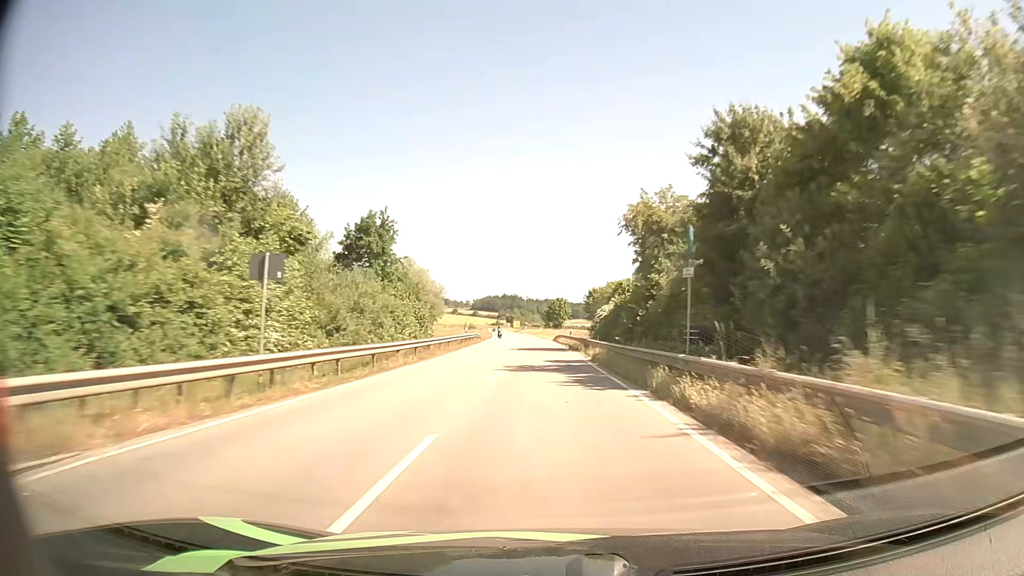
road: tertiary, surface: asphalt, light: Day
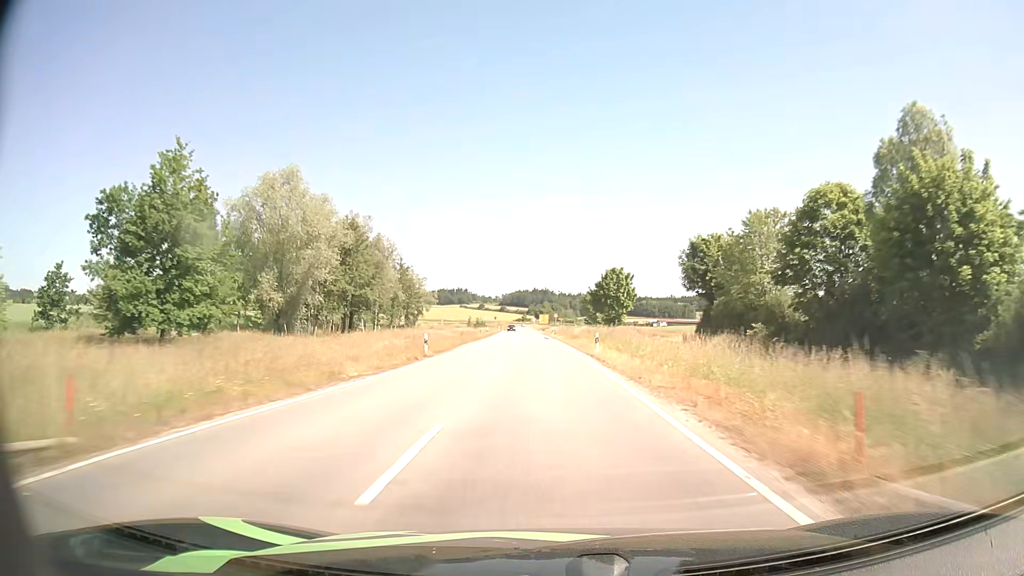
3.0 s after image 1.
(-1.9, +72.0) m; -3°
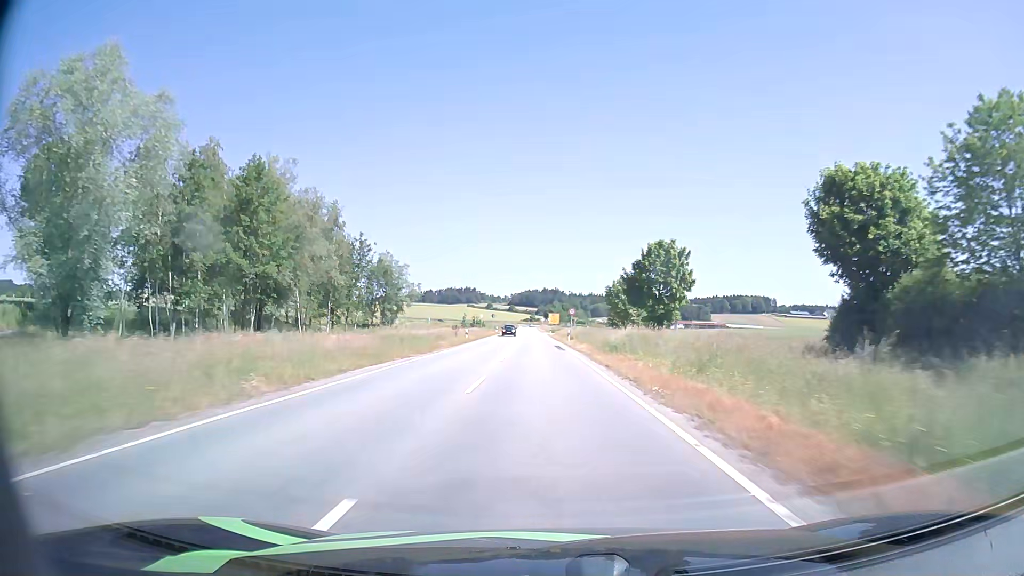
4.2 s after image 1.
(-0.2, +28.6) m; -1°
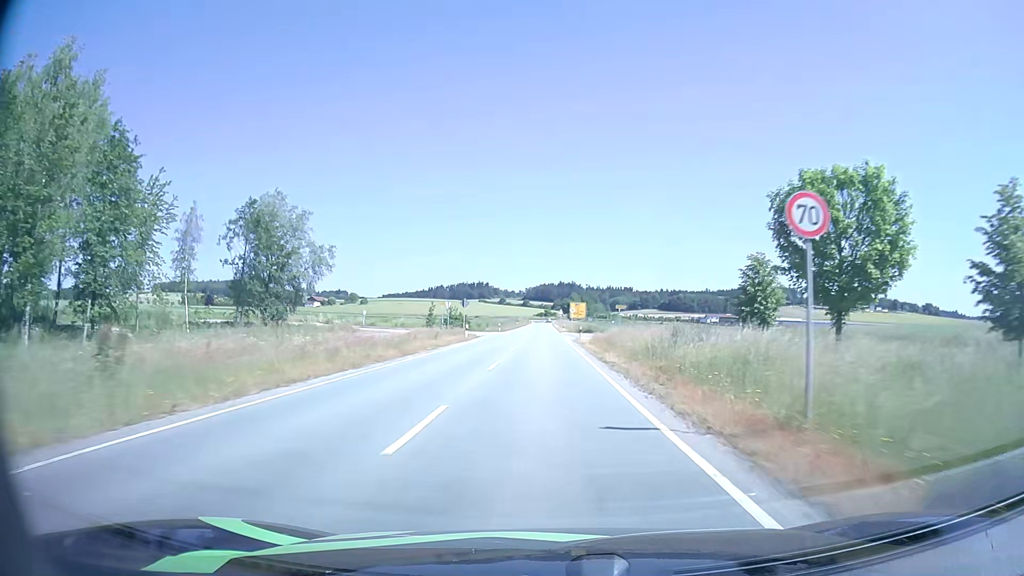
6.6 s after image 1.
(-0.6, +54.4) m; -1°
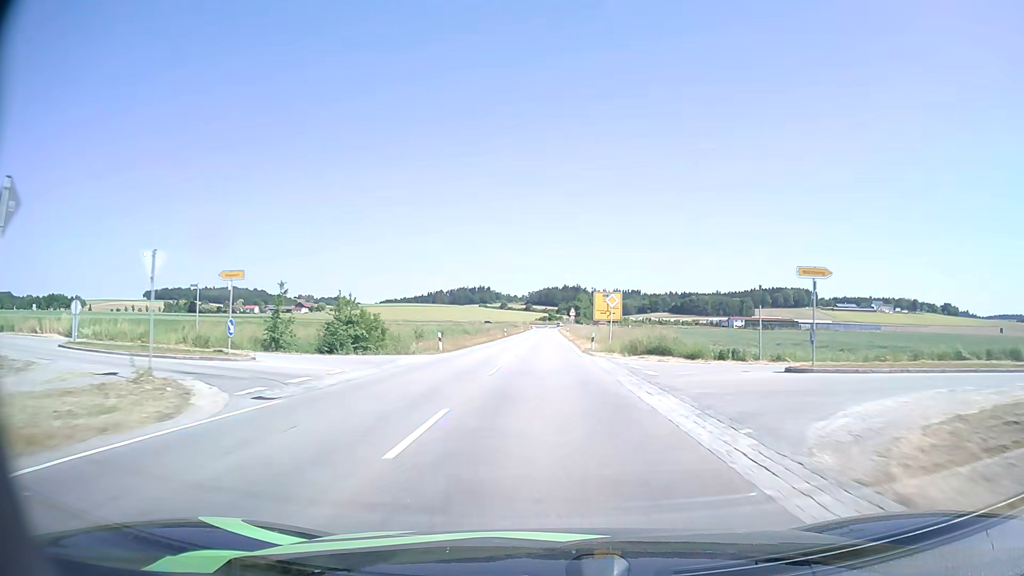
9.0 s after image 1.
(-0.1, +48.4) m; 0°
